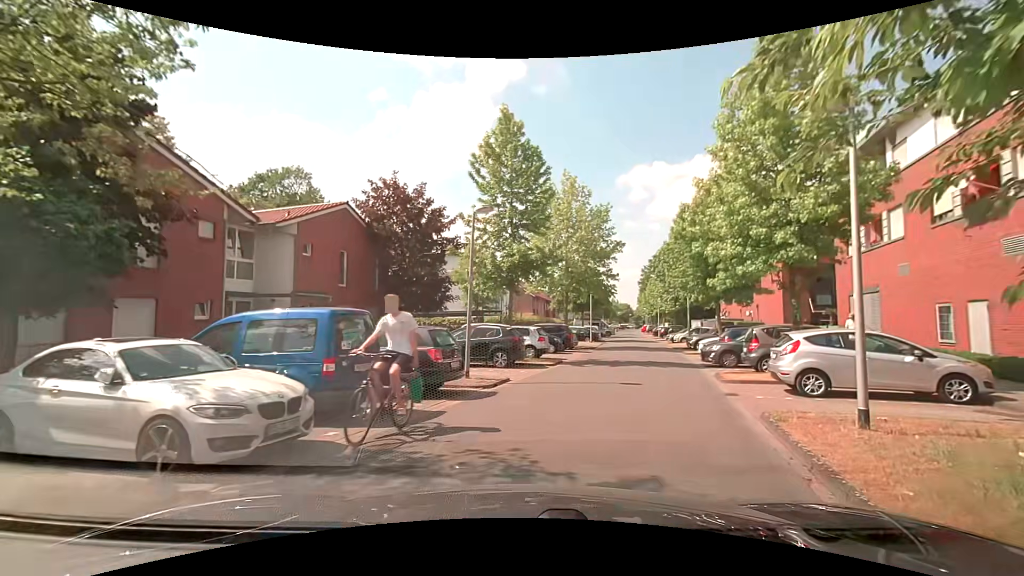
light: Day
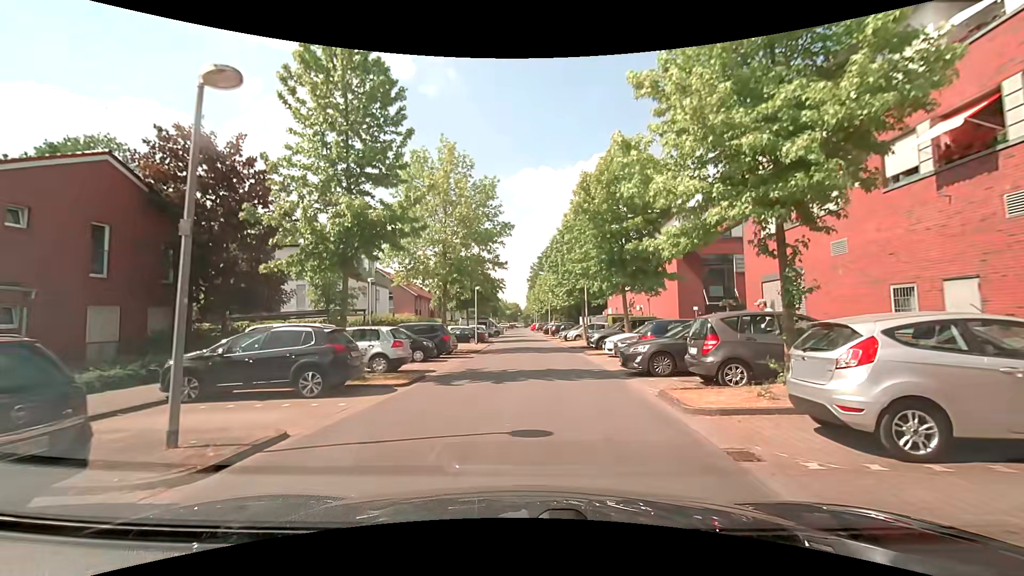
(+0.9, +7.0) m; +12°
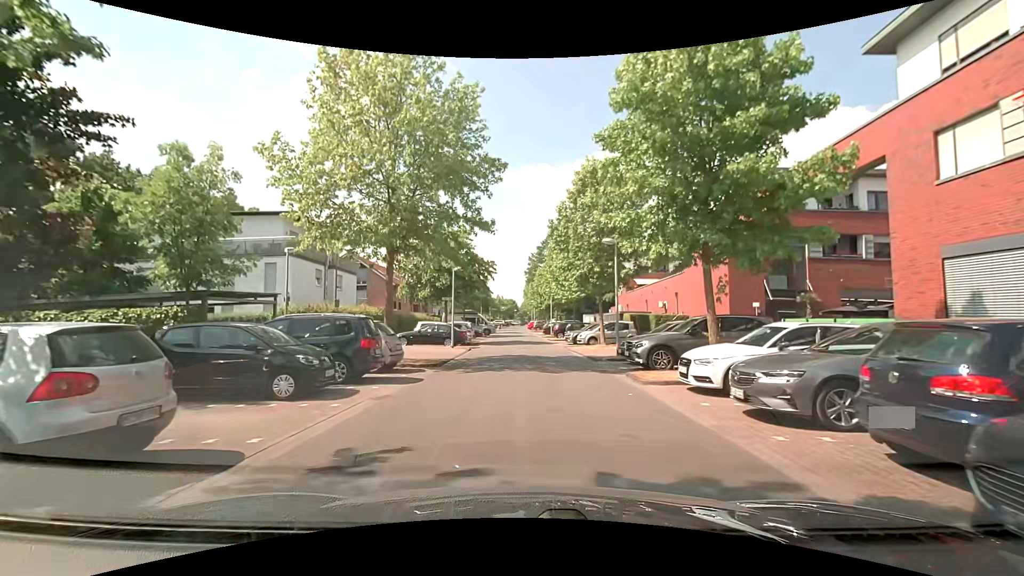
(+0.2, +11.4) m; 0°
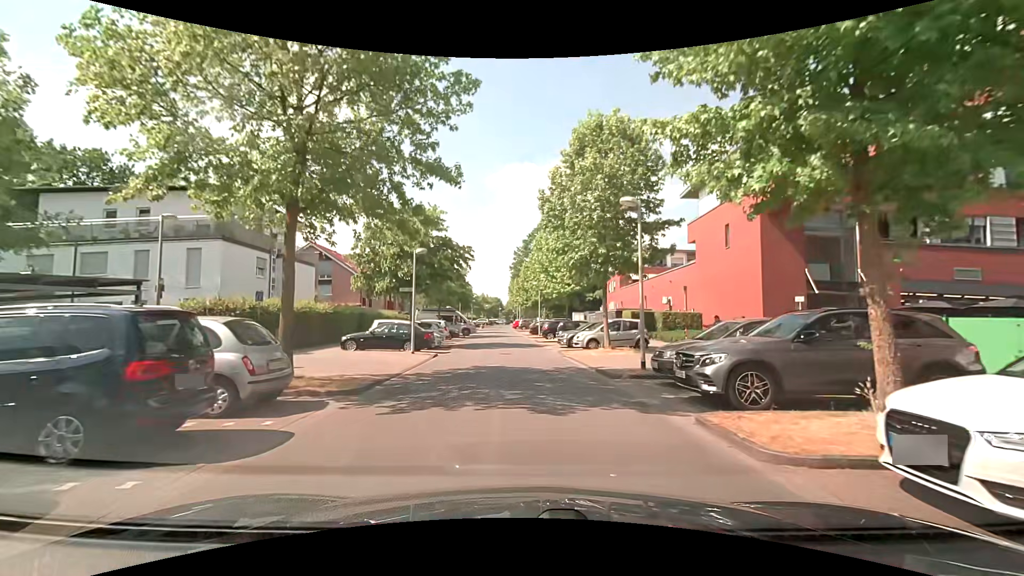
(+0.2, +6.7) m; +2°
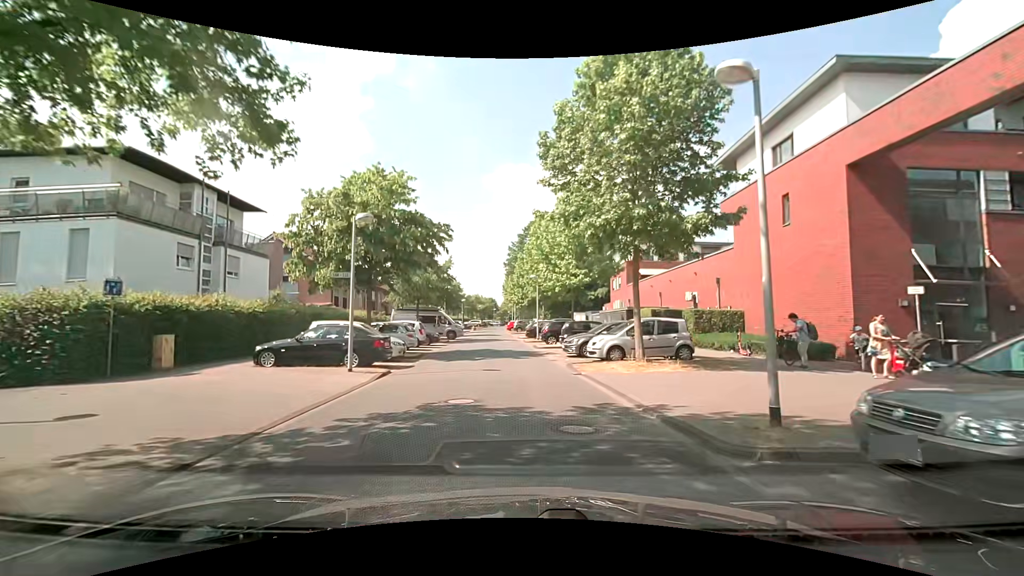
(+0.1, +7.4) m; 0°
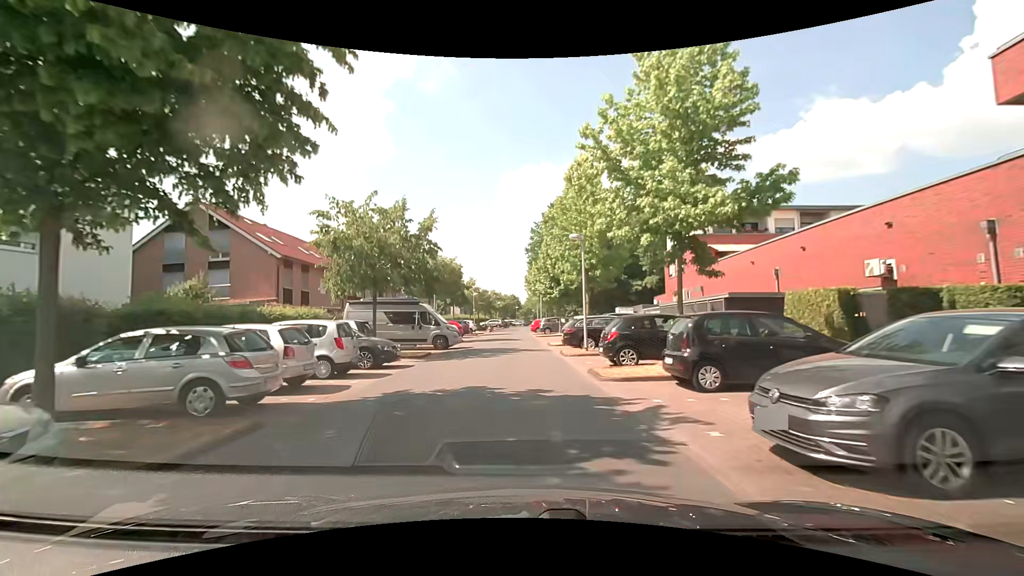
(+0.1, +16.2) m; -1°
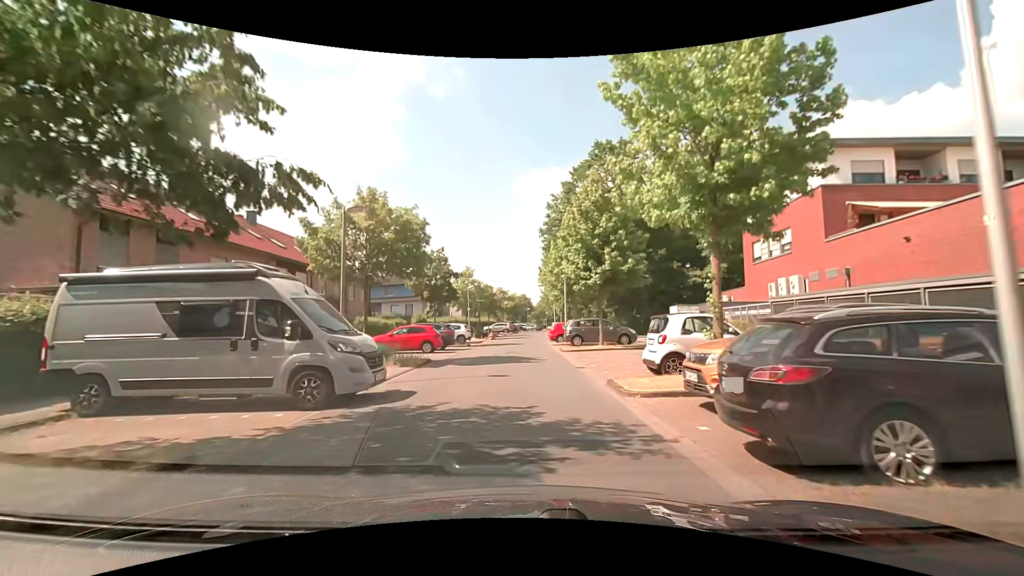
(-0.3, +17.0) m; 0°
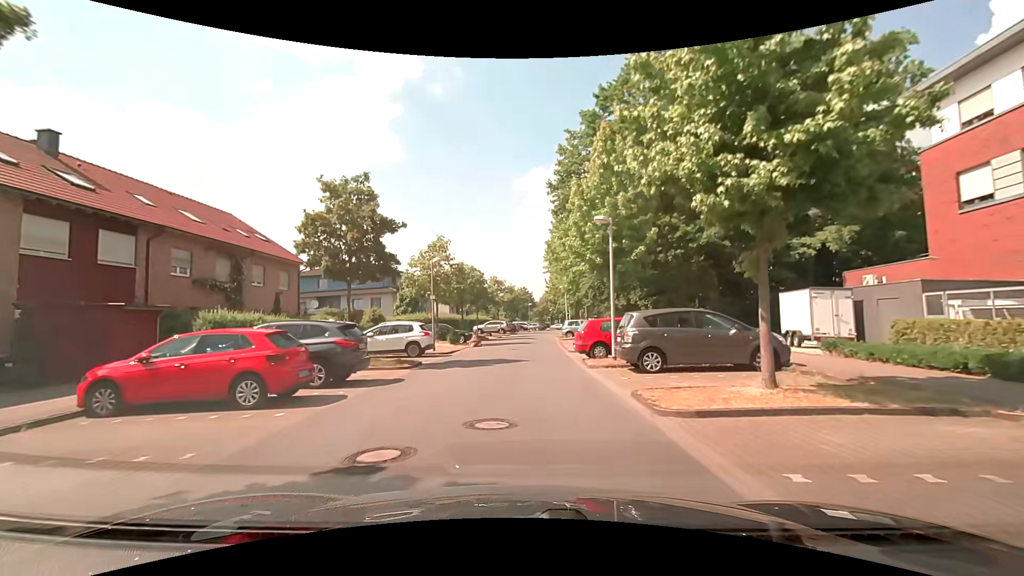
(-0.4, +17.2) m; -1°
